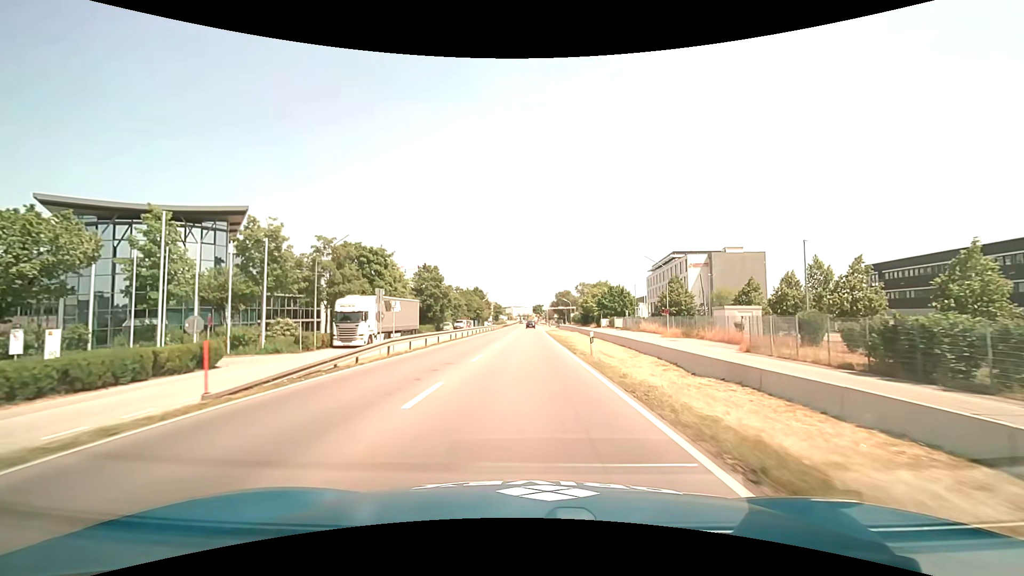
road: primary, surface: asphalt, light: Day
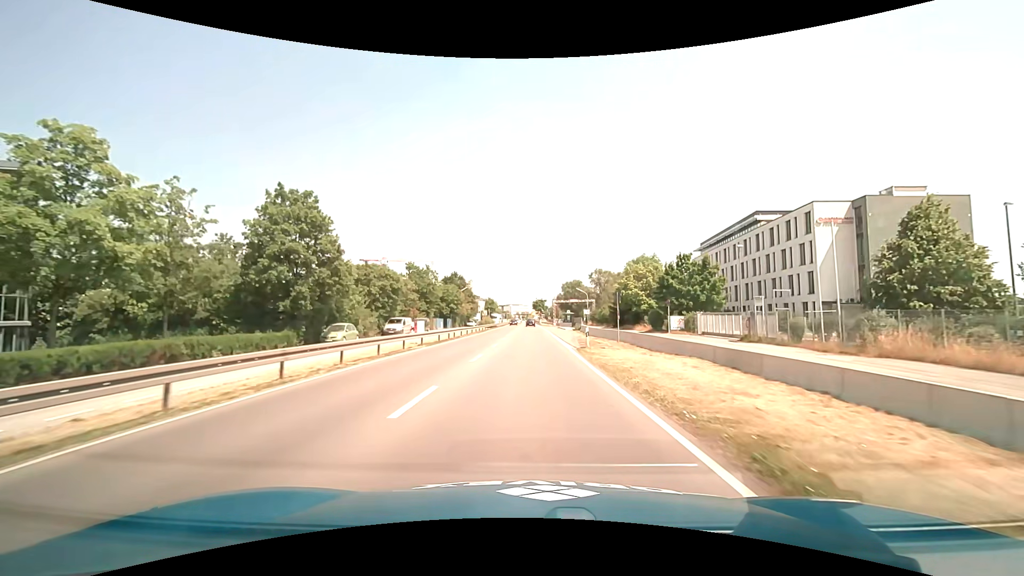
(-0.1, +45.9) m; 0°
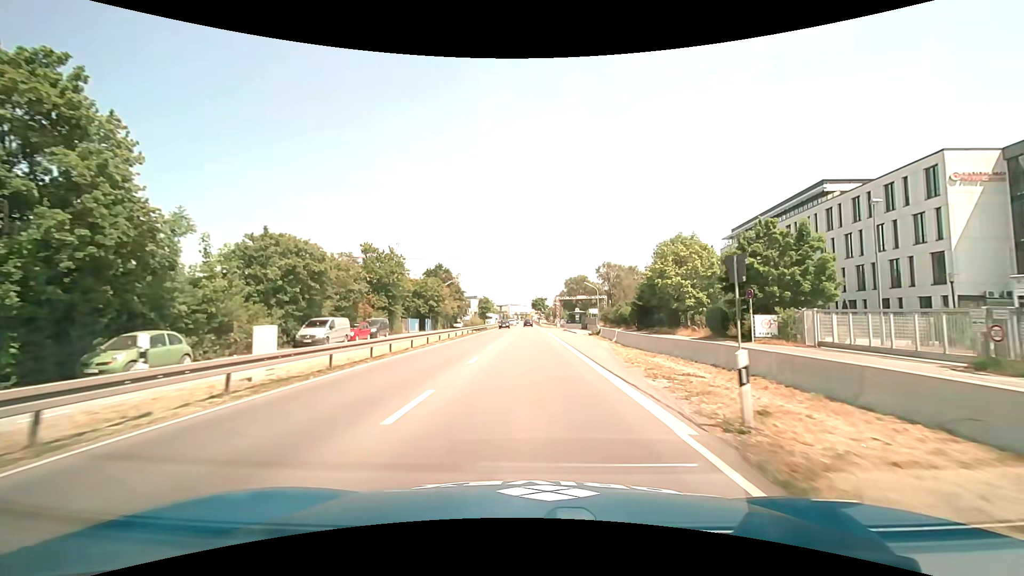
(0.0, +18.3) m; 0°
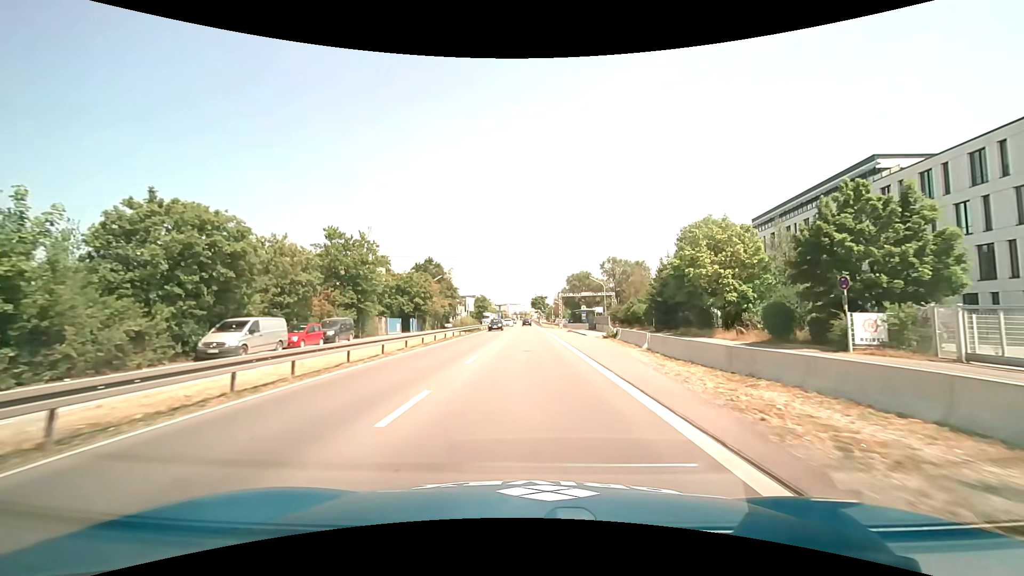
(0.0, +9.2) m; 0°
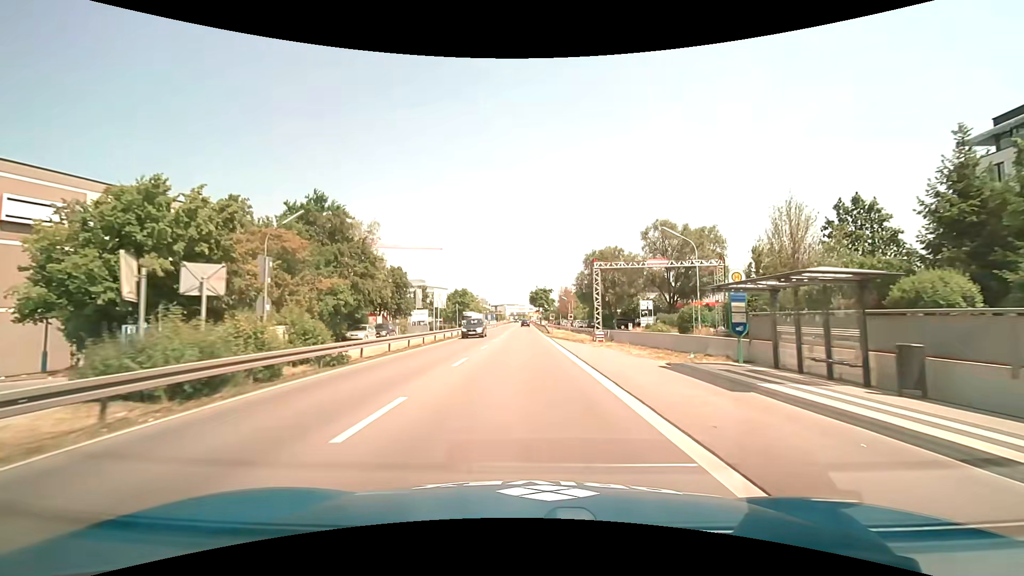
(+0.2, +45.8) m; 0°
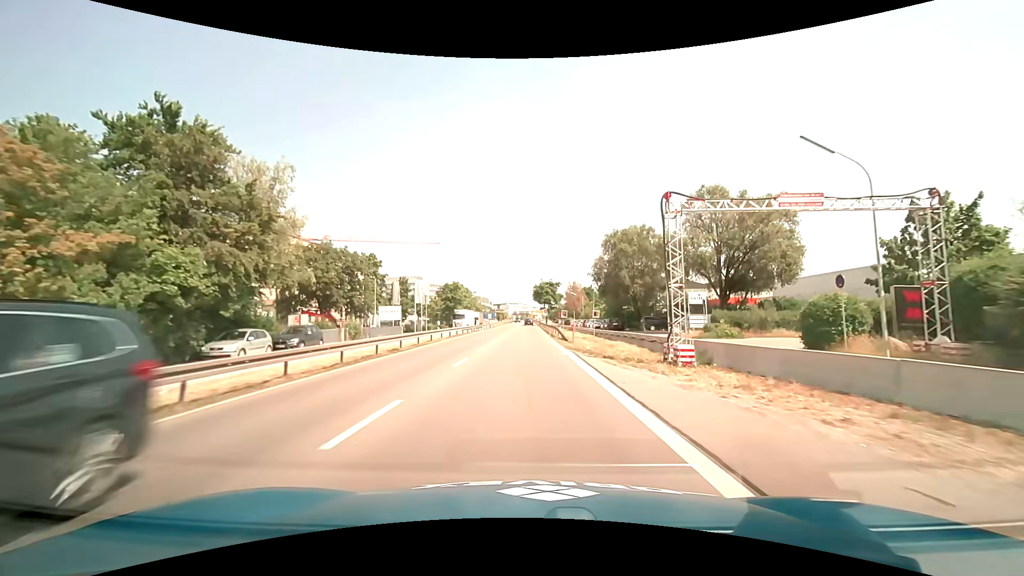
(-0.1, +18.3) m; 0°
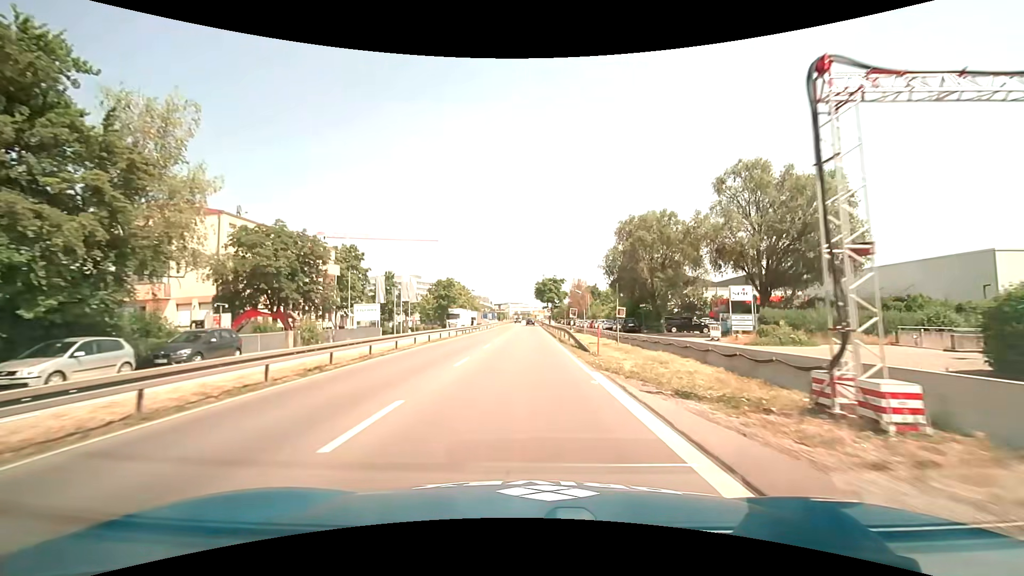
(0.0, +9.1) m; 0°
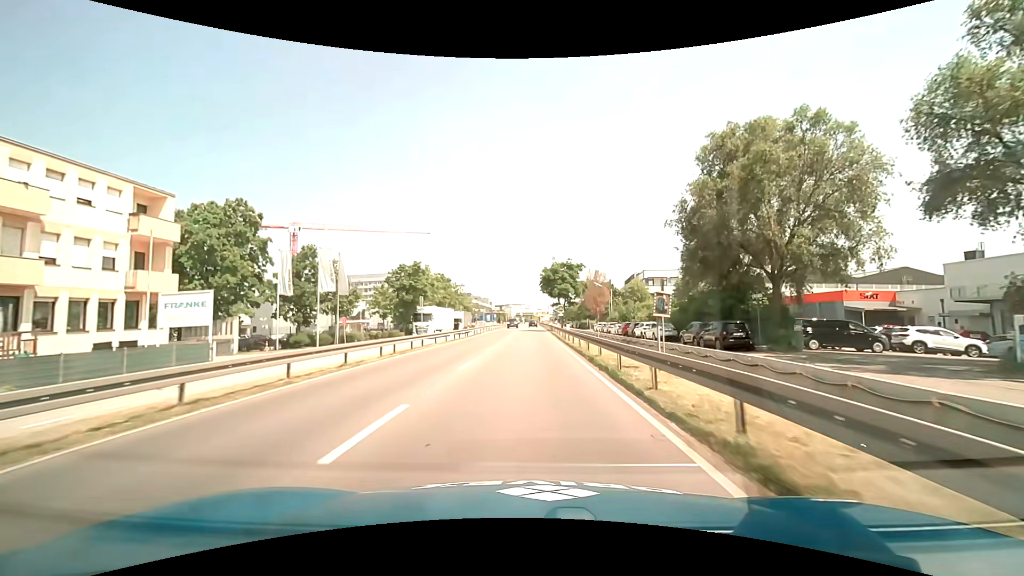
(-0.1, +27.4) m; 0°
(0, +10) (0, +20) (0, +30) (0, +40) (0, +50) (0, +60) (0, +70) (0, +80) (0, +90) (0, +100) m
